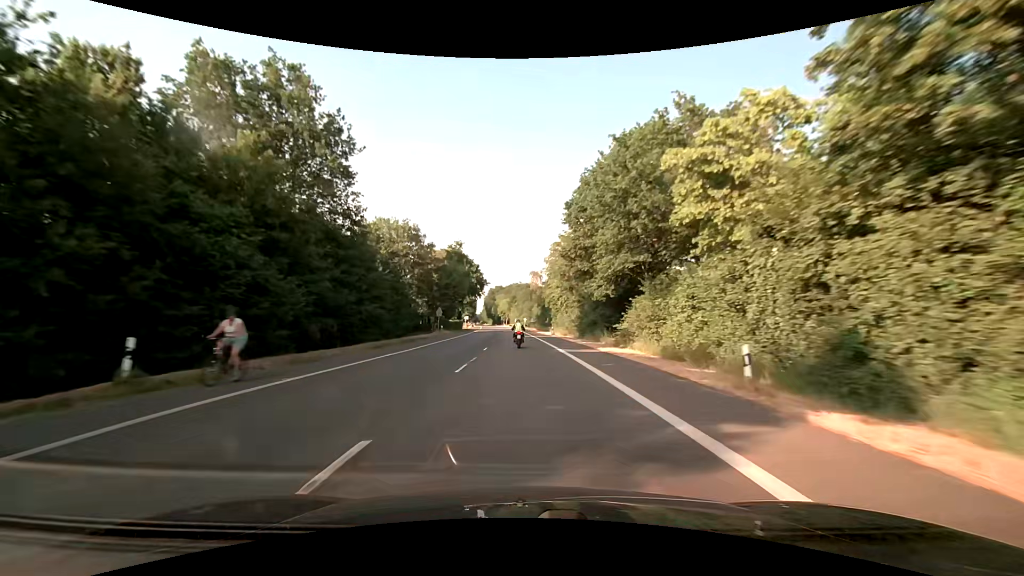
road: secondary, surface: asphalt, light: Day
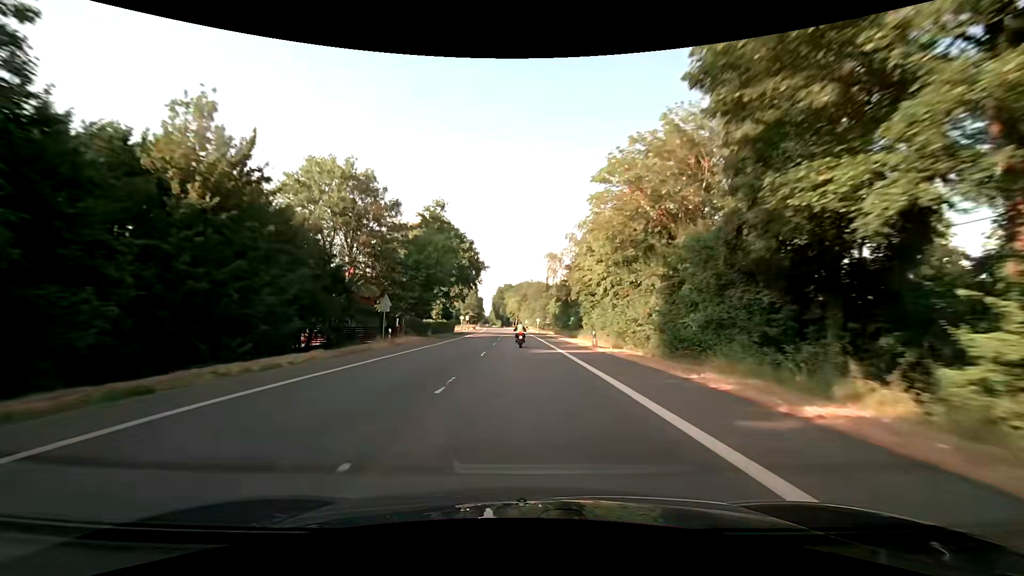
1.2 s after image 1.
(-0.3, +27.9) m; -1°
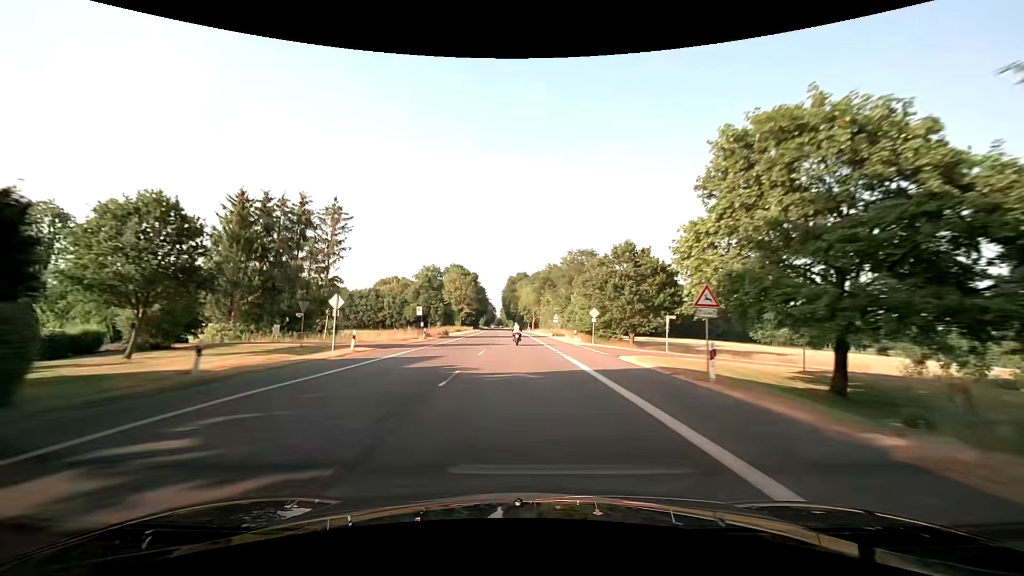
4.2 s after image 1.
(-1.2, +70.8) m; -2°
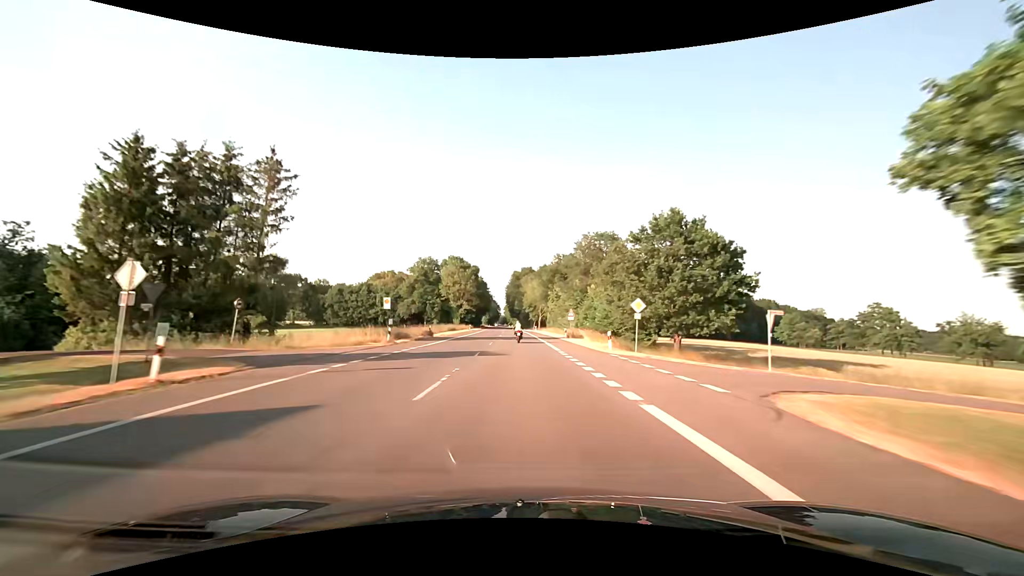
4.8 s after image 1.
(-0.1, +14.3) m; -1°
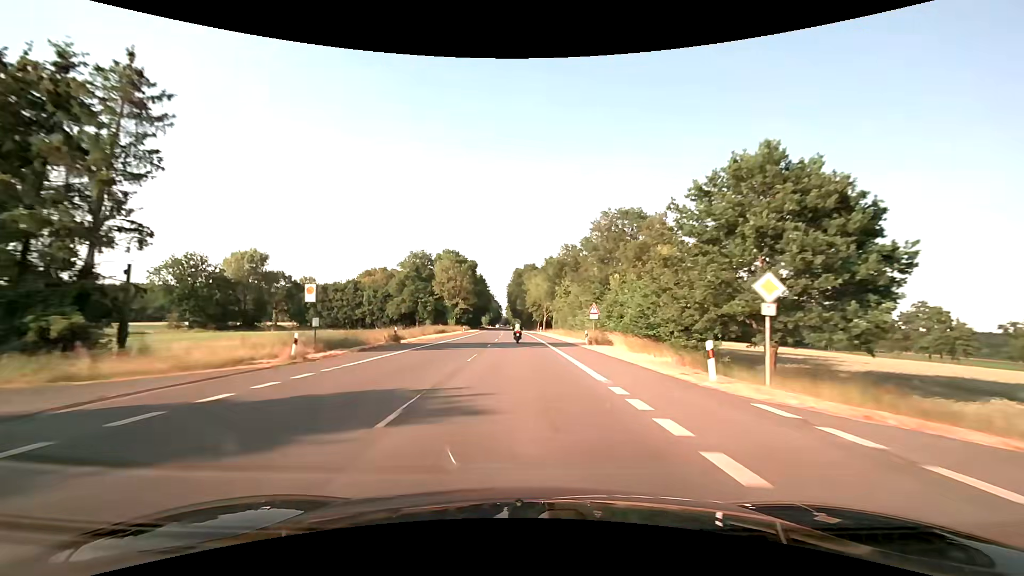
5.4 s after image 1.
(-0.1, +14.3) m; -1°
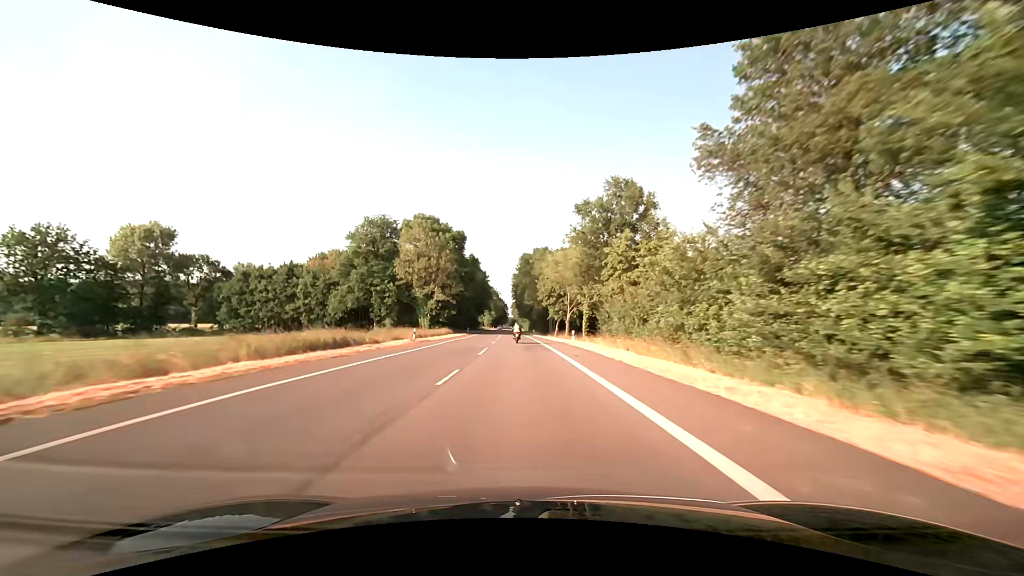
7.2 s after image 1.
(-0.3, +43.4) m; -1°
(0, +10) (0, +20) (0, +30) (0, +40) (0, +50) (-1, +60) (-1, +70) (-1, +80) (-2, +90) (-2, +100) m
